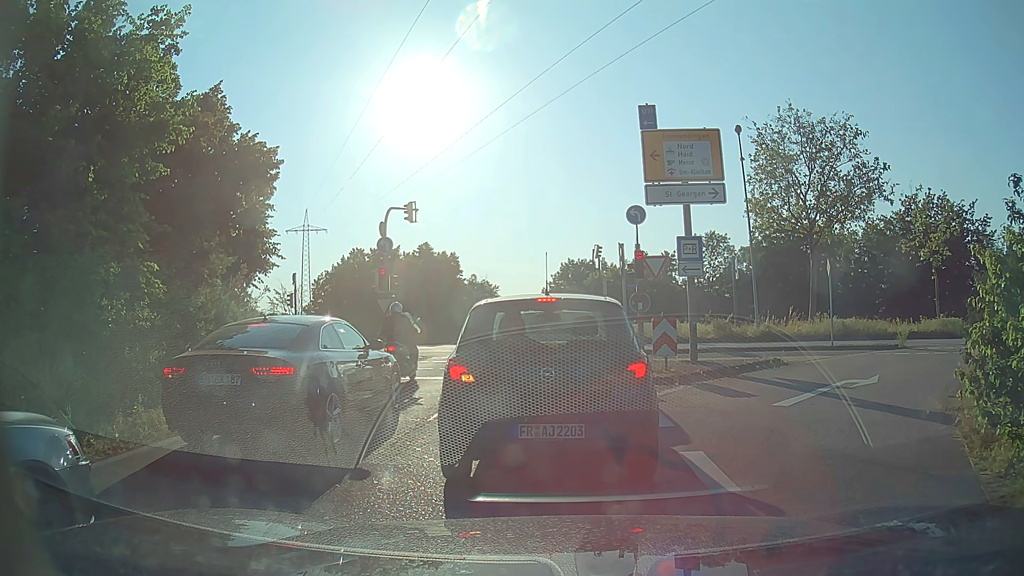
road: trunk_link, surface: asphalt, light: Day
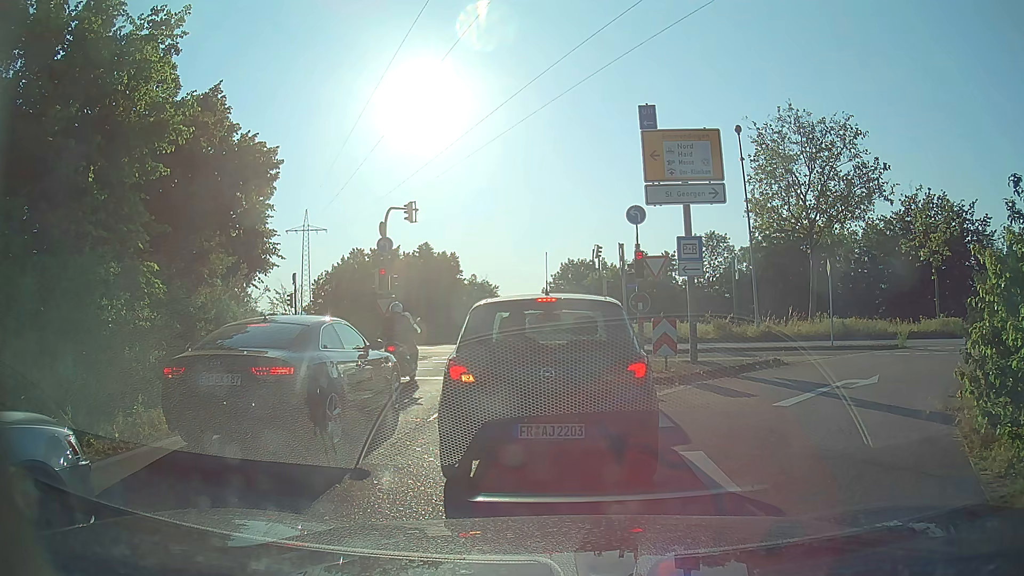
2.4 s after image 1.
(0.0, 0.0) m; 0°
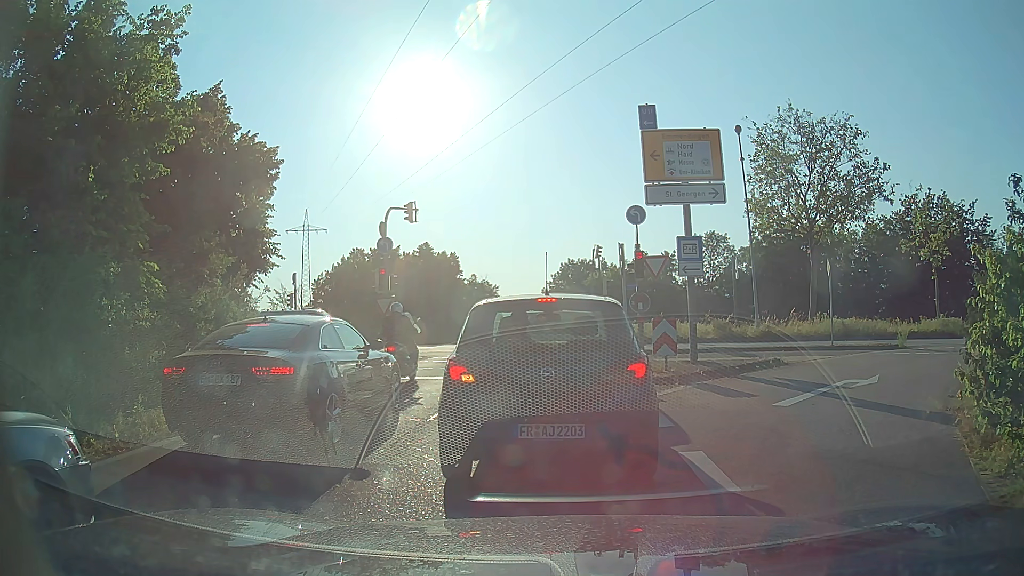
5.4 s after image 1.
(0.0, 0.0) m; 0°
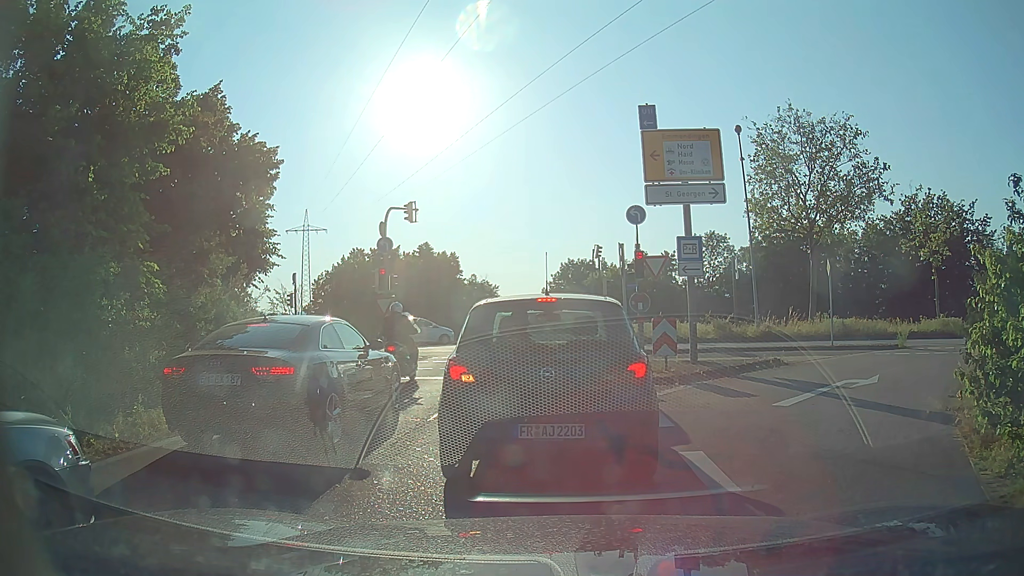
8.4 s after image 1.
(0.0, 0.0) m; 0°
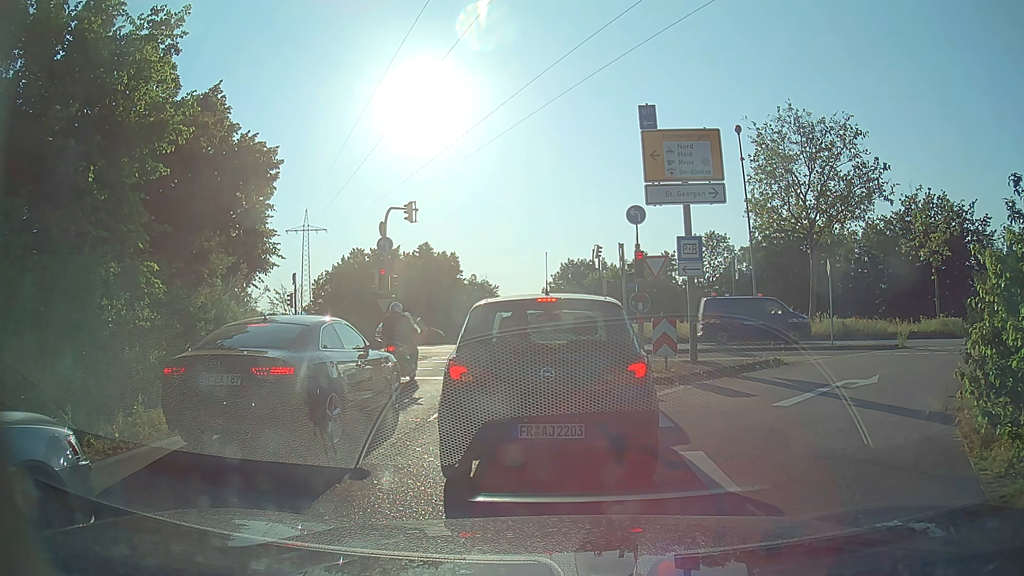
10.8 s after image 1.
(0.0, 0.0) m; 0°
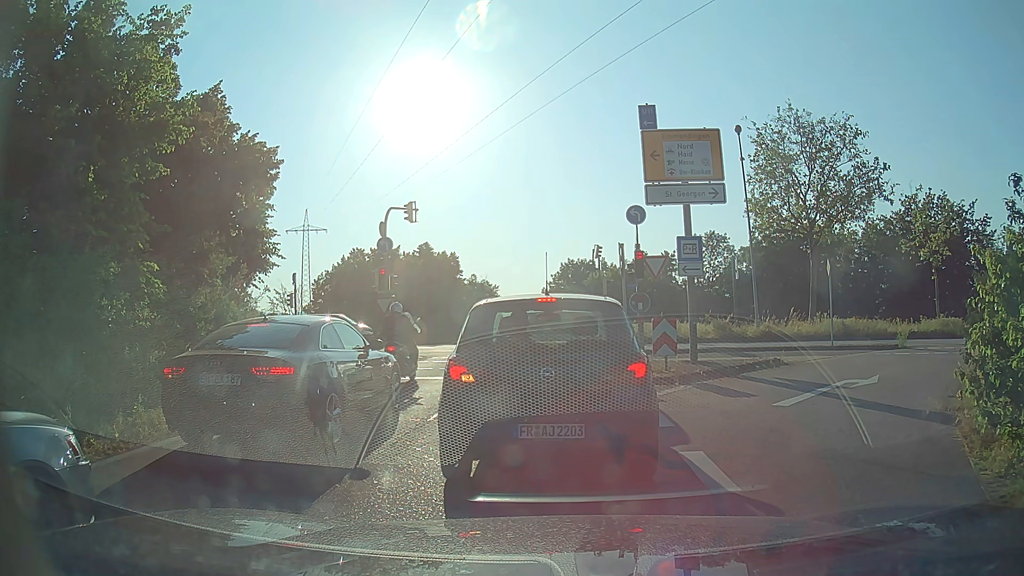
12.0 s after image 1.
(0.0, 0.0) m; 0°
